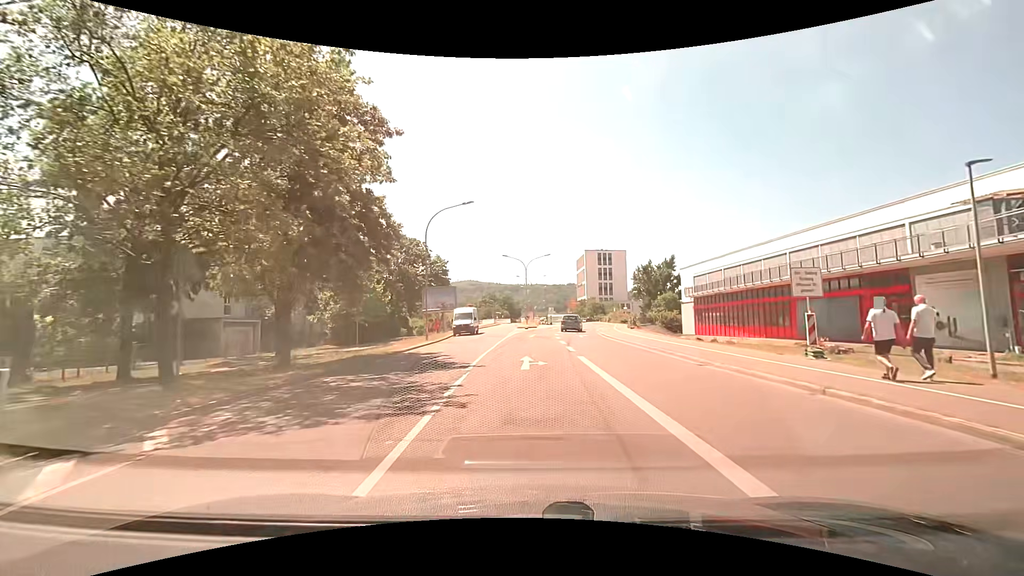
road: tertiary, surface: asphalt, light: Day
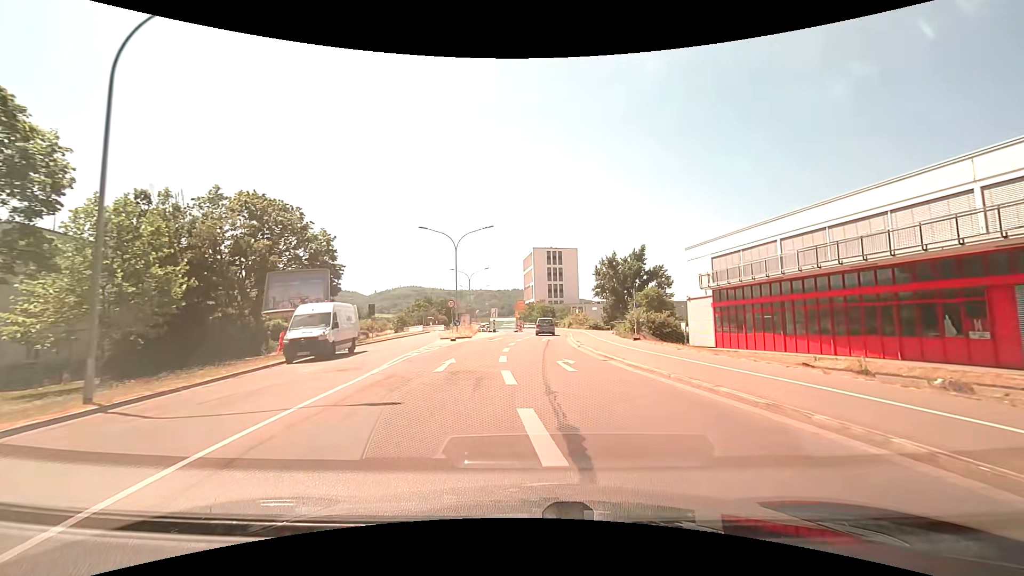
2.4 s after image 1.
(+1.2, +23.5) m; +7°
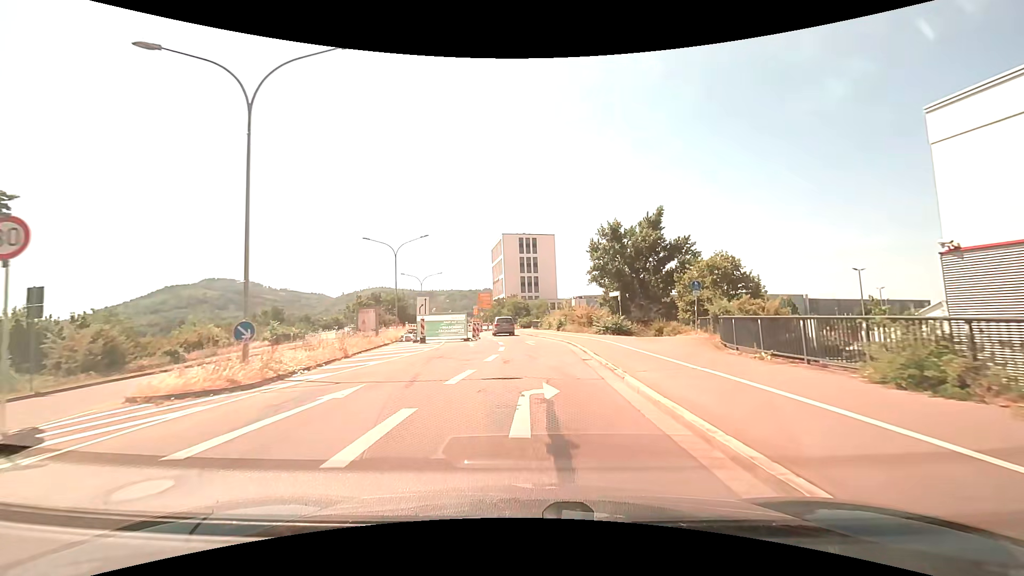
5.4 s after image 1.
(+0.8, +29.7) m; +3°
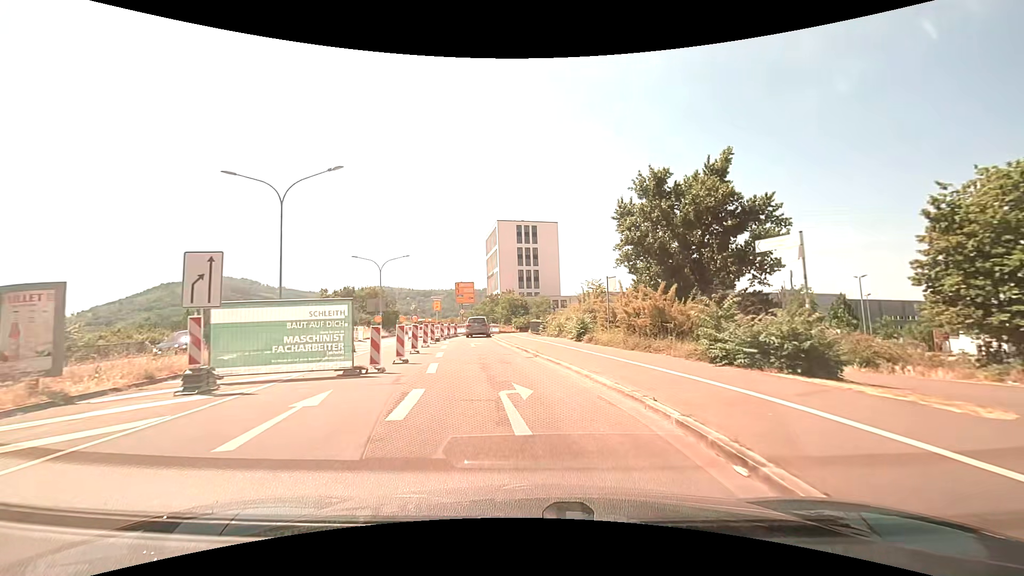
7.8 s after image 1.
(+0.3, +21.7) m; 0°
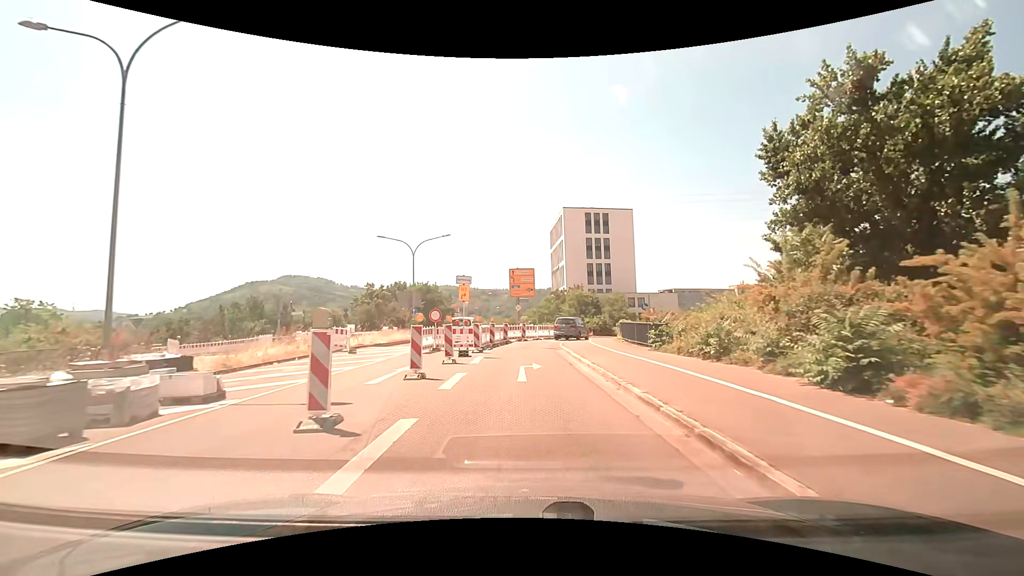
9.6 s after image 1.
(-1.1, +15.3) m; -8°
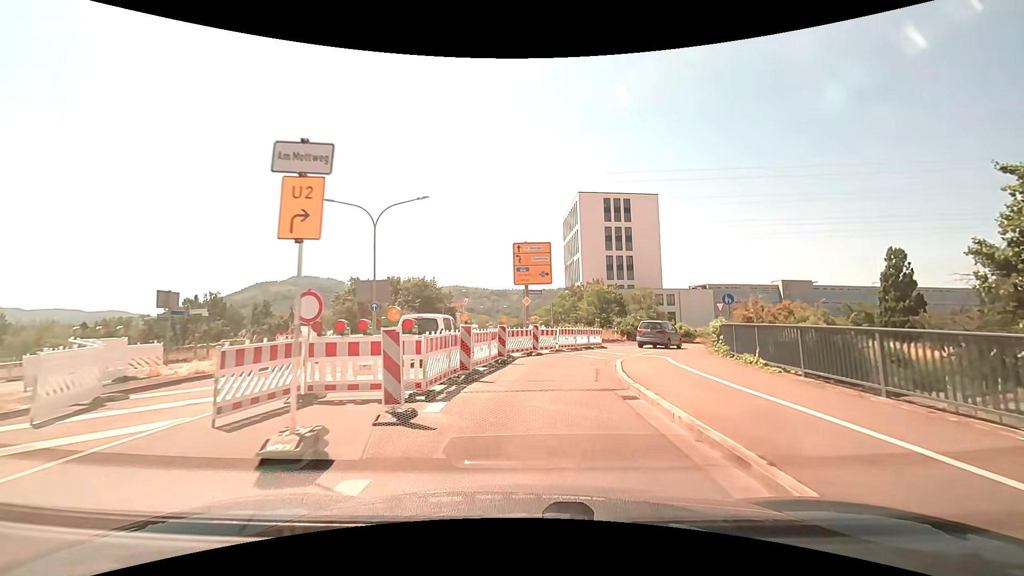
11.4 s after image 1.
(-0.2, +14.7) m; -1°
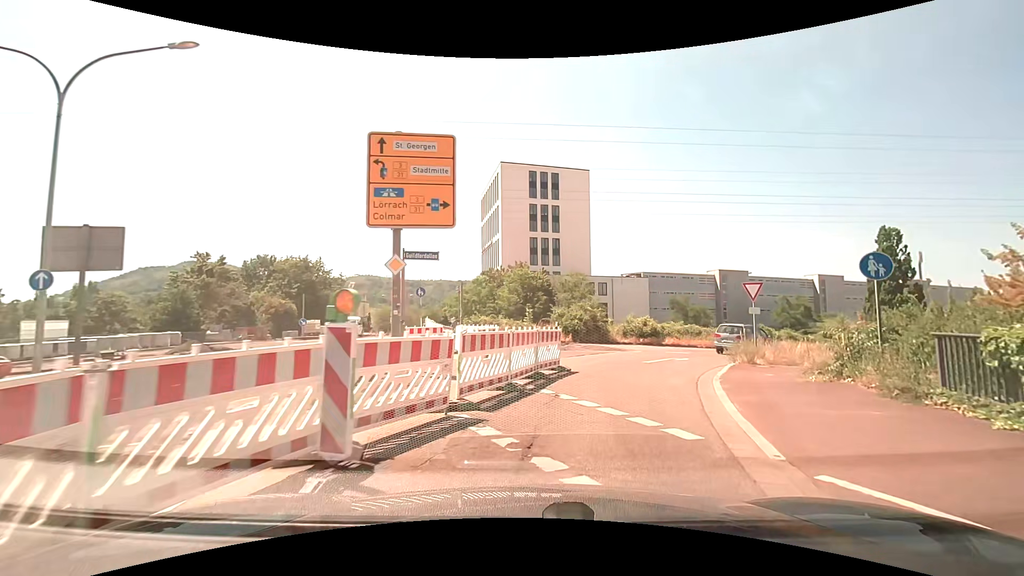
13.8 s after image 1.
(+0.8, +16.1) m; +10°
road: trunk_link
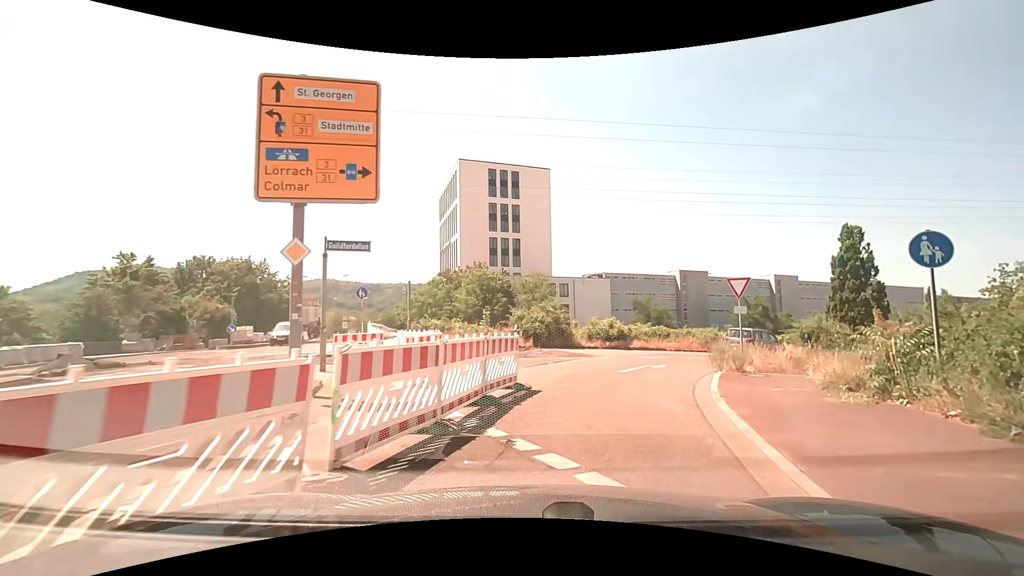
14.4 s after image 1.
(+0.1, +3.1) m; +5°
(+1, +10) (+4, +19) (+9, +28) (+17, +35) (+25, +40) (+34, +45) (+42, +50) (+51, +54) (+60, +59) (+69, +63) m
